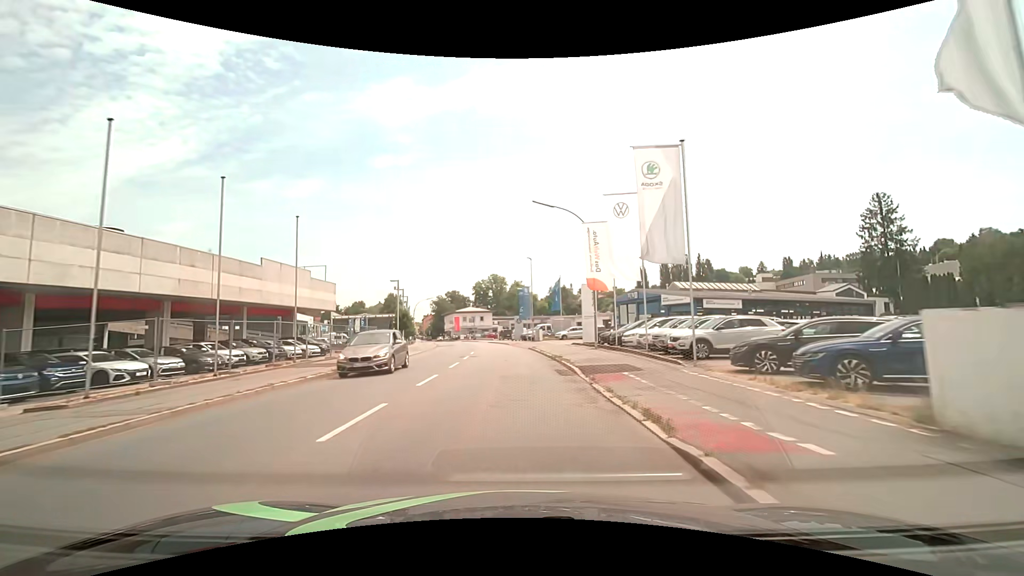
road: tertiary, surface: asphalt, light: Day
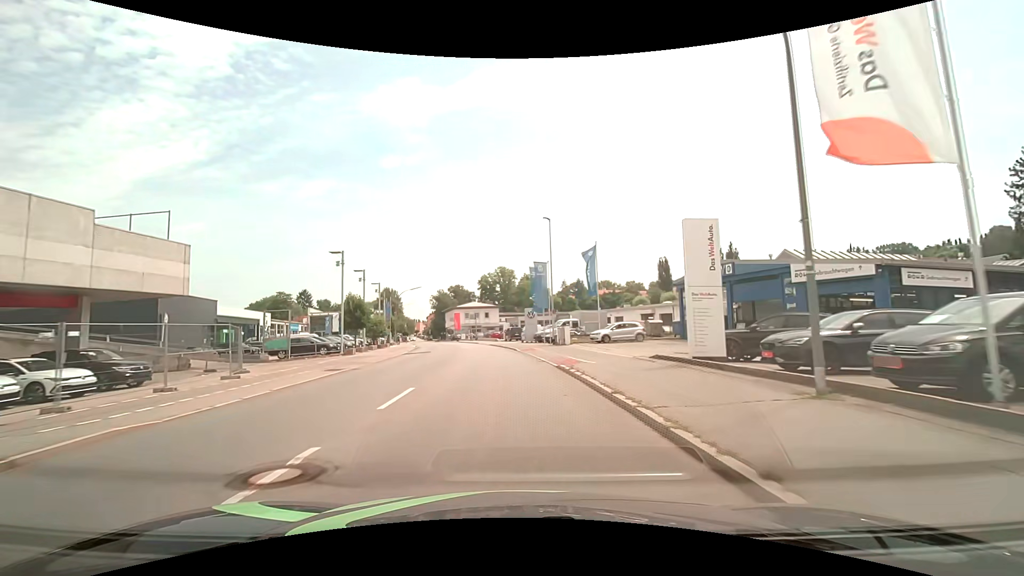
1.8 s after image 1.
(-0.1, +21.5) m; -1°
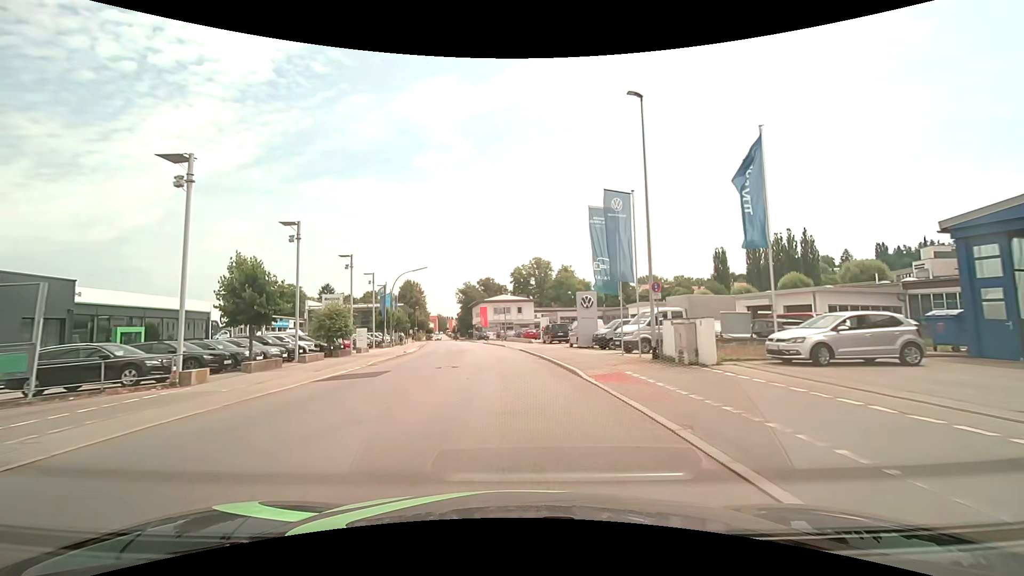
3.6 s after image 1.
(-0.9, +21.5) m; -4°
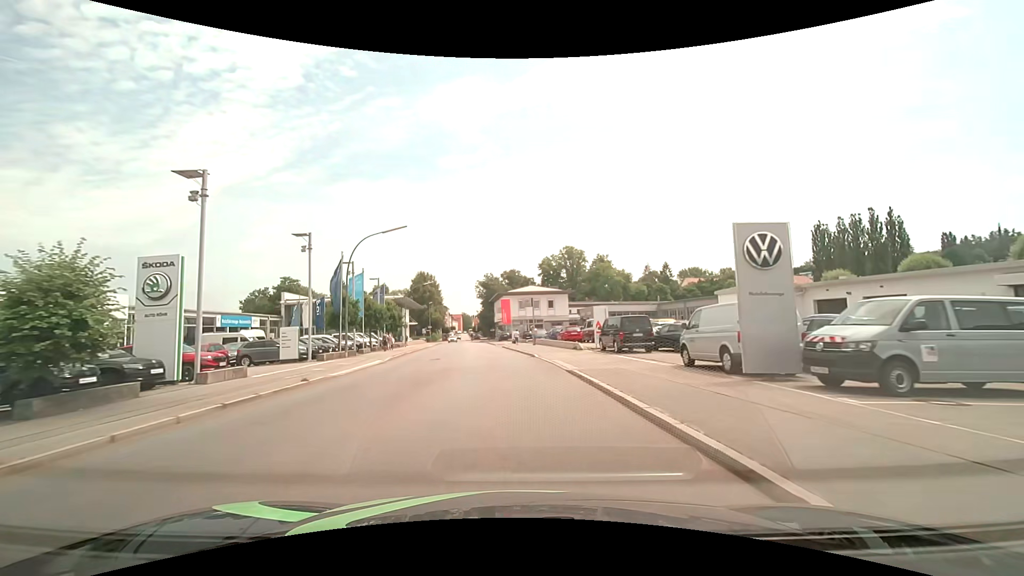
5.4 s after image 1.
(-0.6, +21.6) m; -3°
